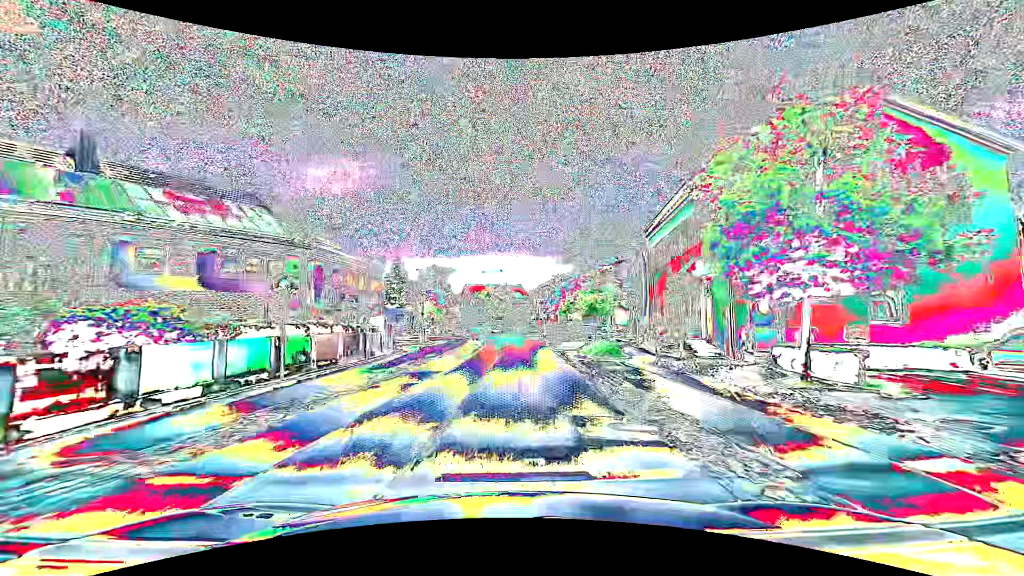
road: primary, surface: asphalt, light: Day
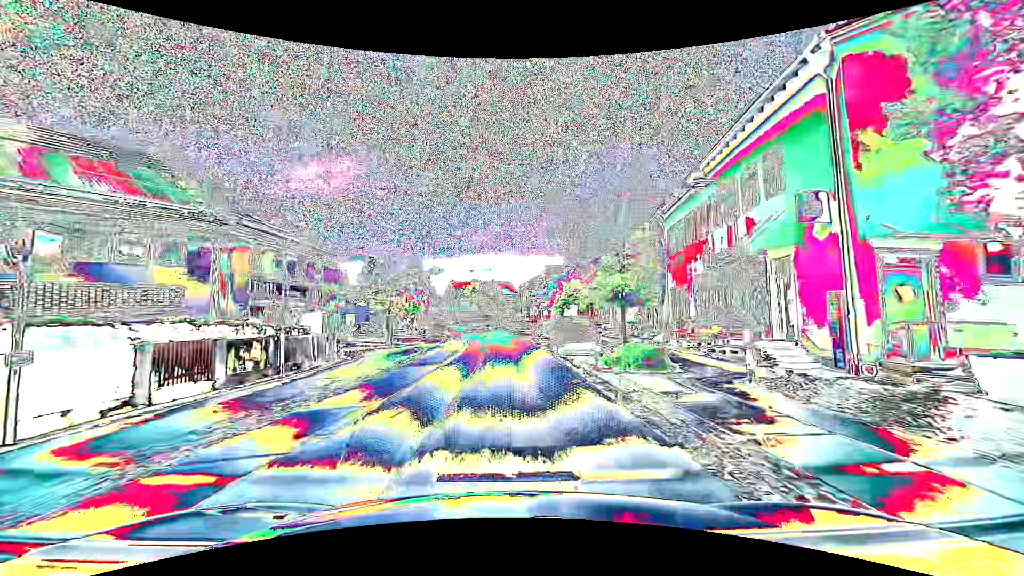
(+0.1, +7.6) m; +1°
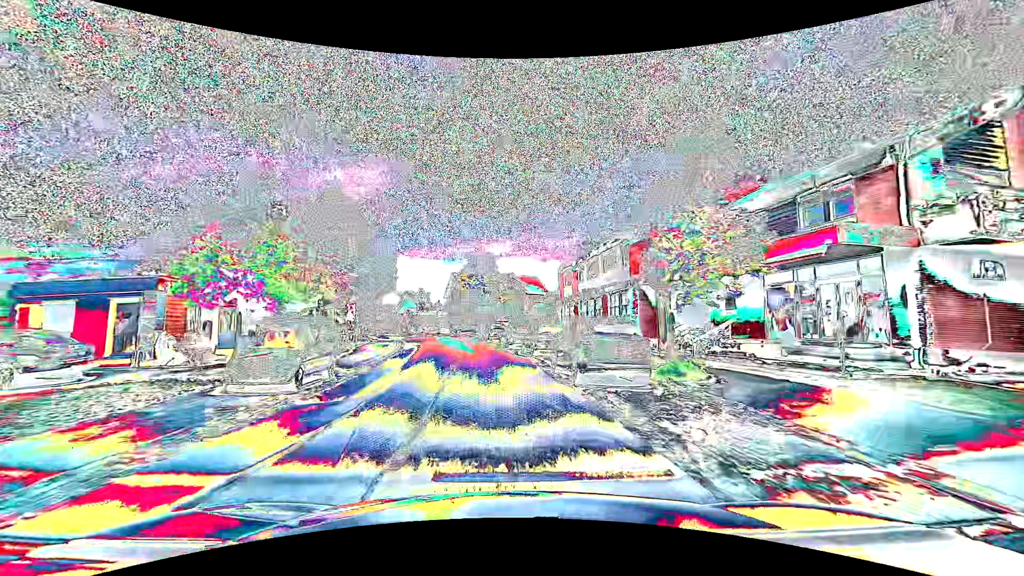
(-0.2, +37.9) m; -1°
(0, +10) (-1, +20) (-3, +30) (-5, +40) (-7, +49) (-10, +59) (-13, +68) (-16, +78) (-20, +87) (-23, +97) m
